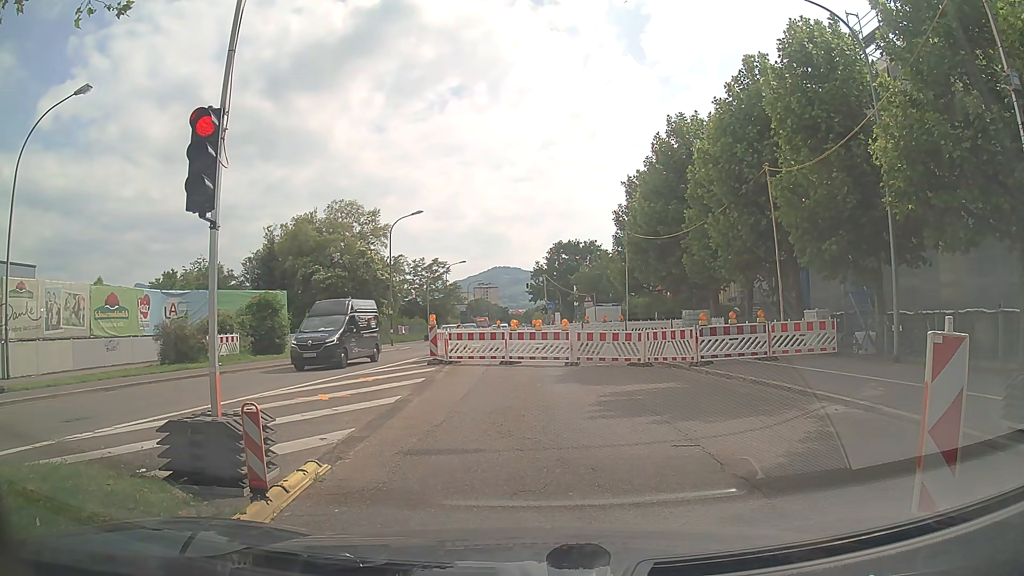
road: secondary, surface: asphalt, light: Day
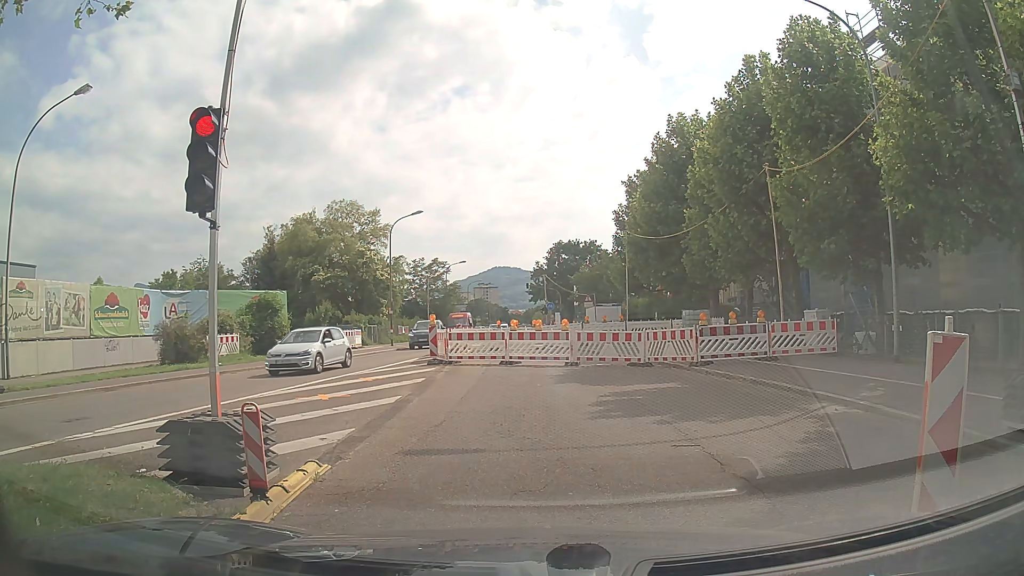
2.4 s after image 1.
(0.0, 0.0) m; 0°
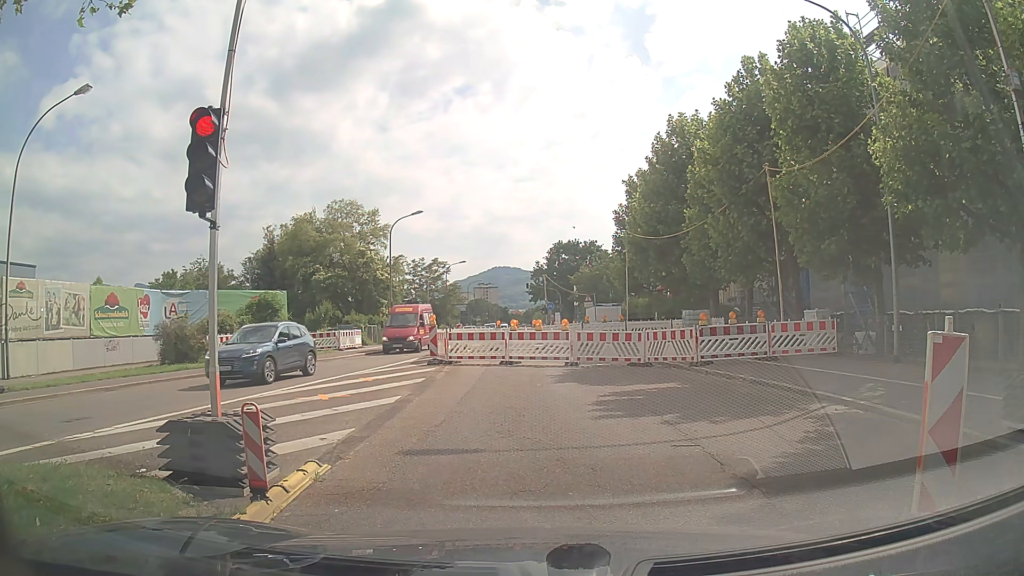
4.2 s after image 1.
(0.0, 0.0) m; 0°
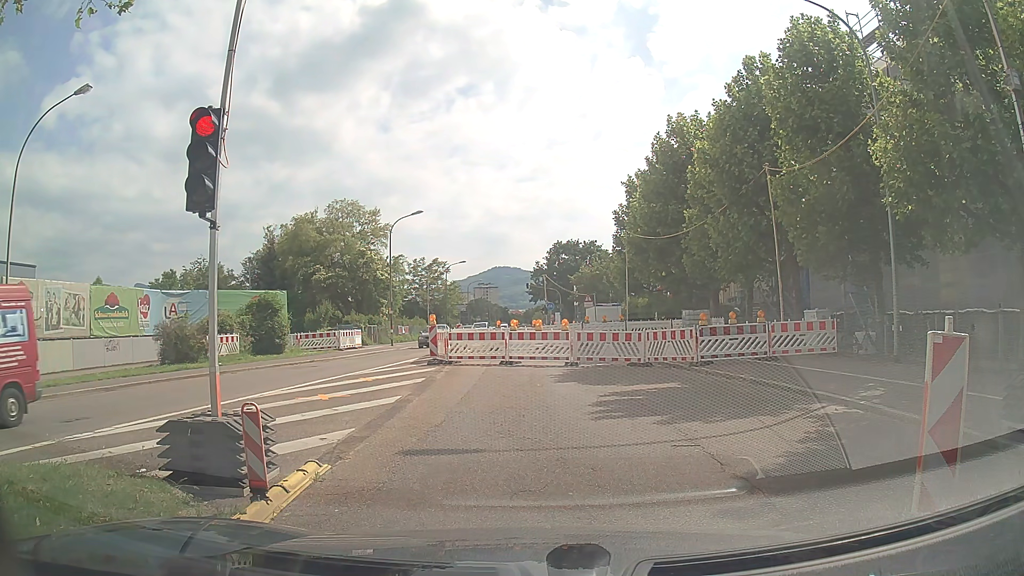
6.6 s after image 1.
(0.0, 0.0) m; 0°
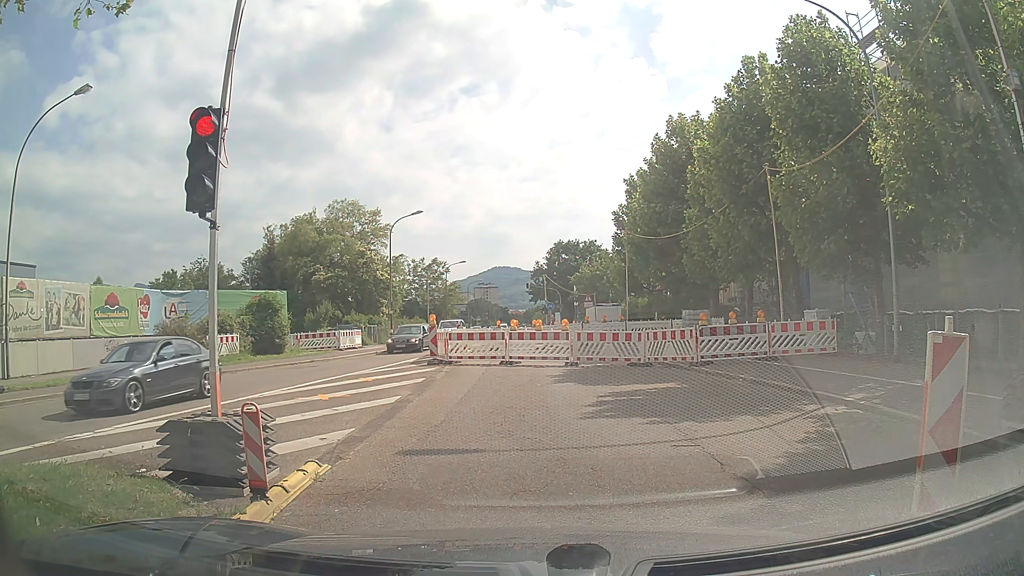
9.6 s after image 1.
(0.0, 0.0) m; 0°
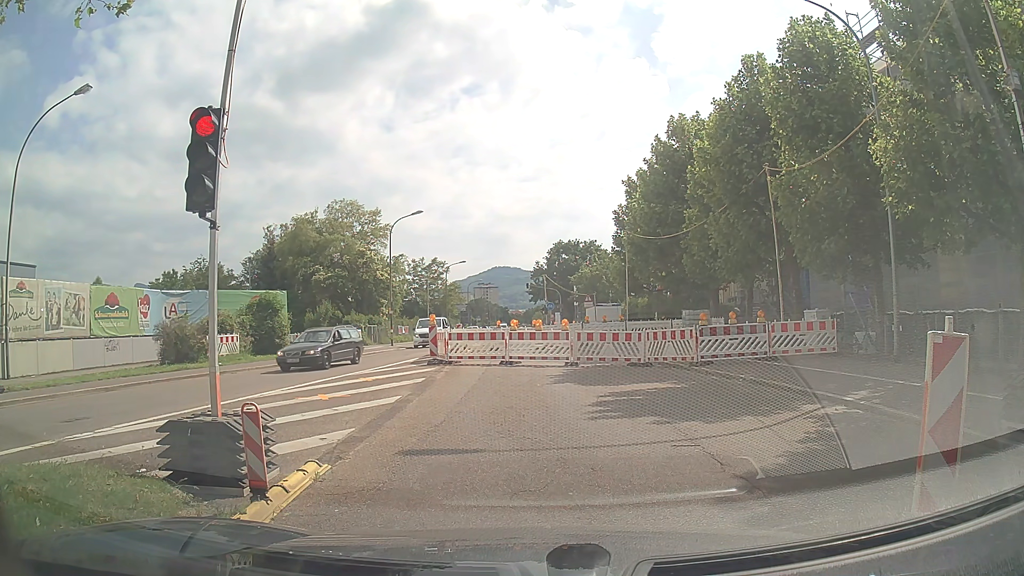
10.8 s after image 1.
(0.0, 0.0) m; 0°
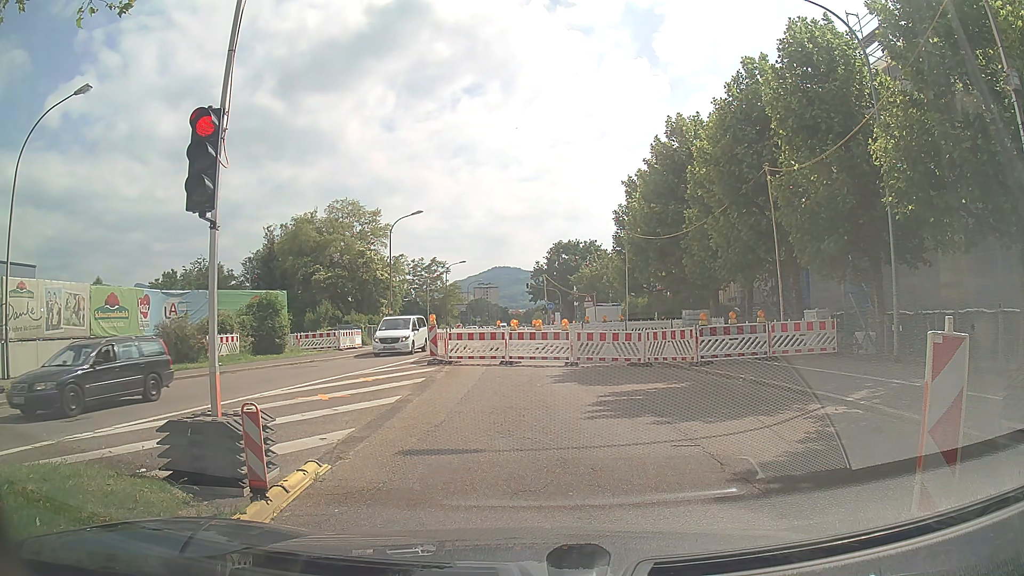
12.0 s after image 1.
(0.0, 0.0) m; 0°
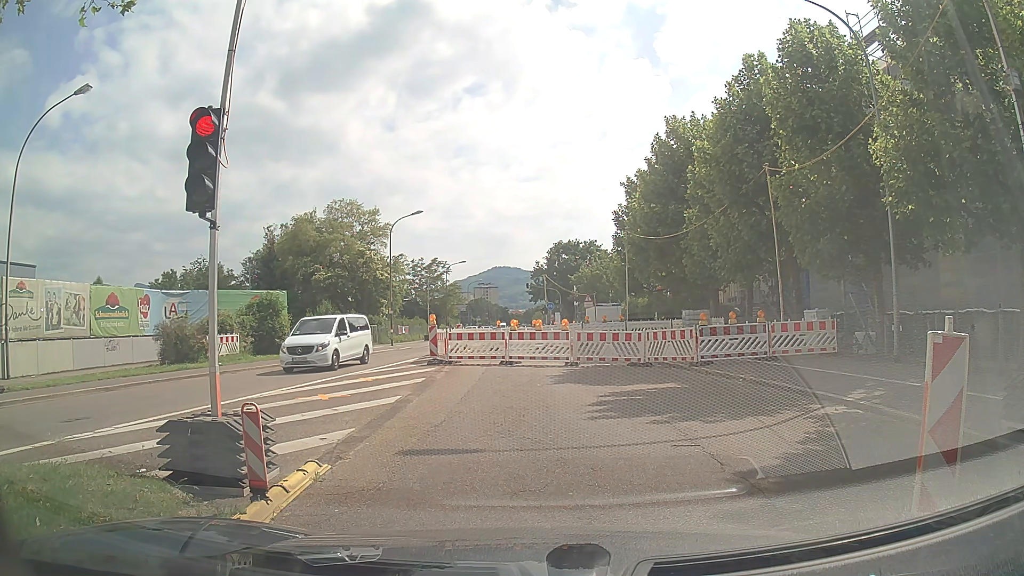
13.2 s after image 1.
(0.0, 0.0) m; 0°
